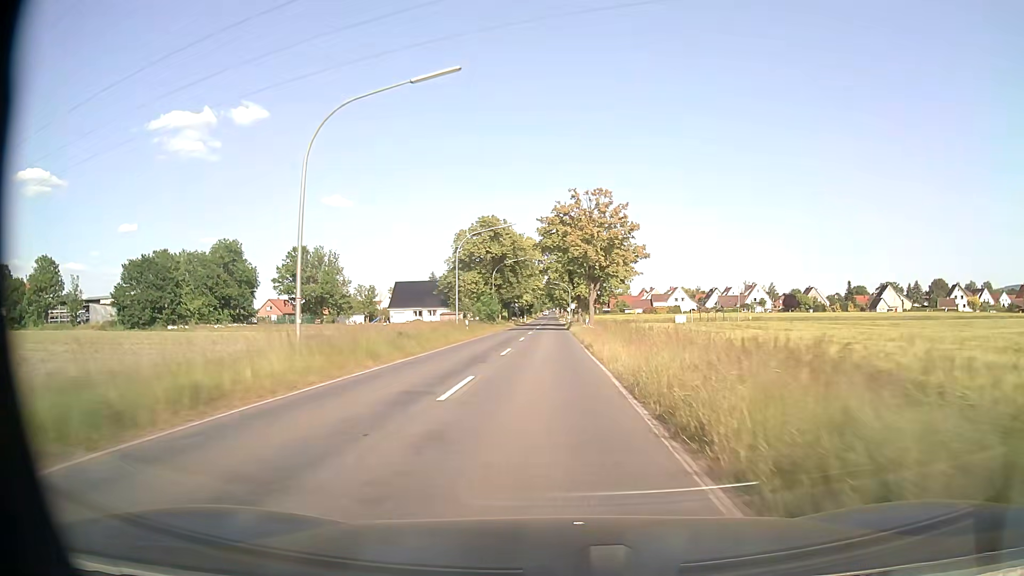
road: secondary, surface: asphalt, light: Day
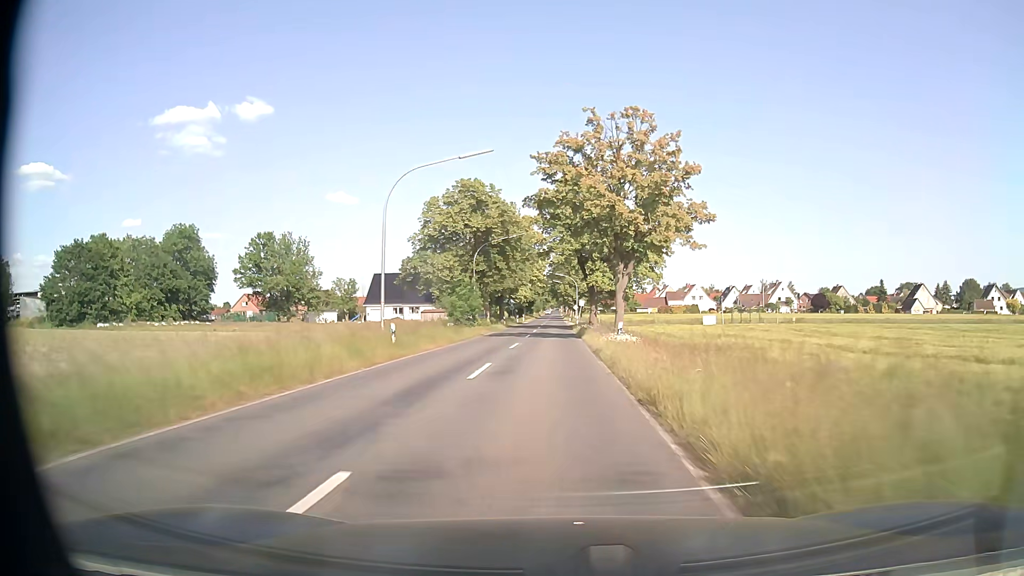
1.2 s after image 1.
(0.0, +21.2) m; 0°
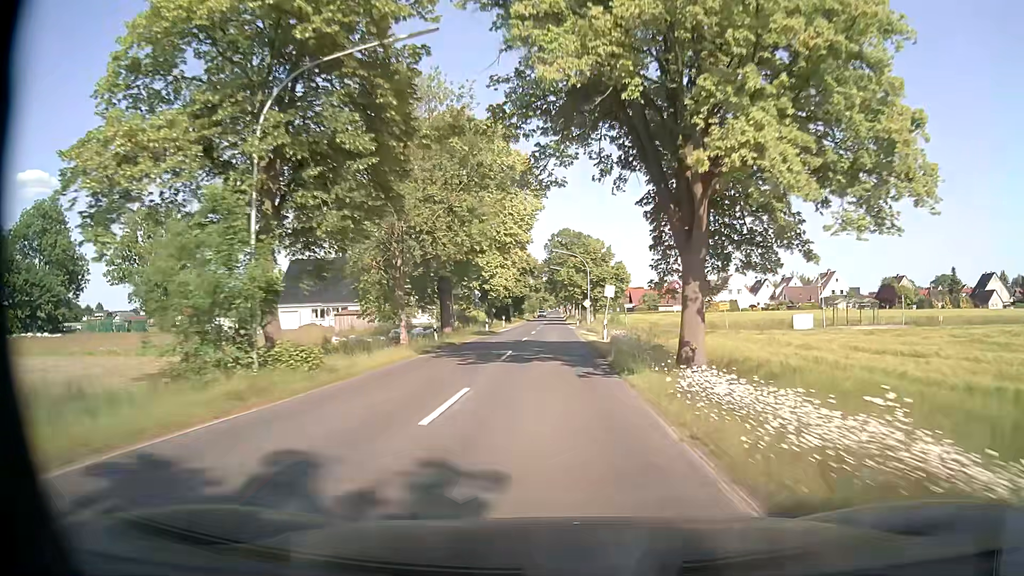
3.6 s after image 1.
(-0.1, +41.7) m; 0°
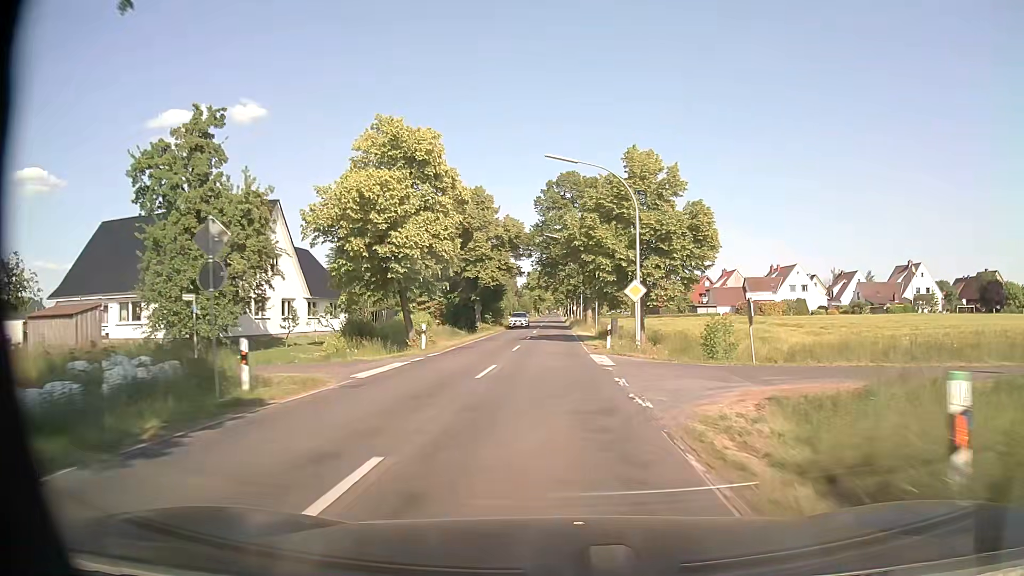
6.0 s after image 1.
(-0.1, +42.1) m; 0°
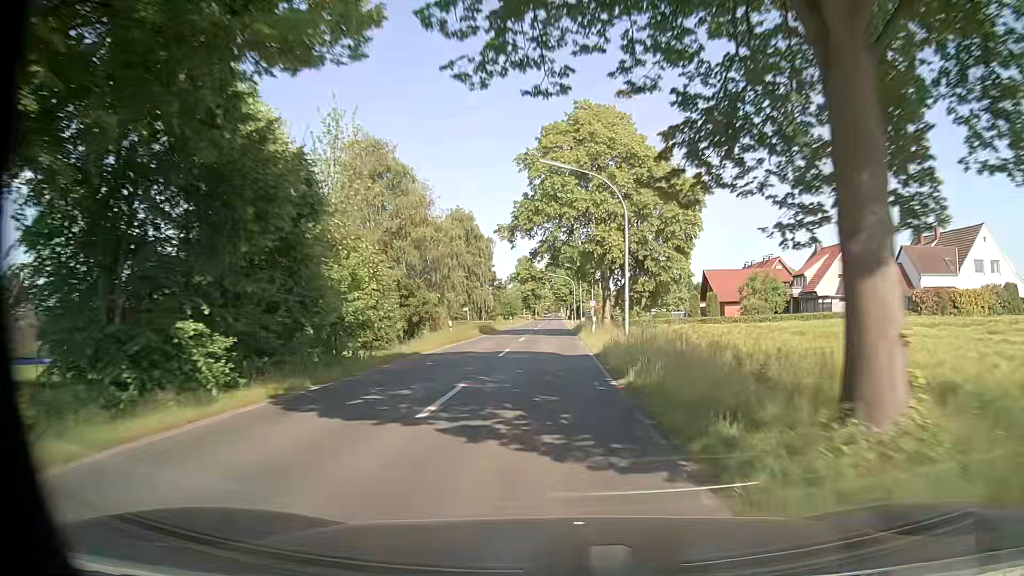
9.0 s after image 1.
(+0.4, +53.7) m; 0°
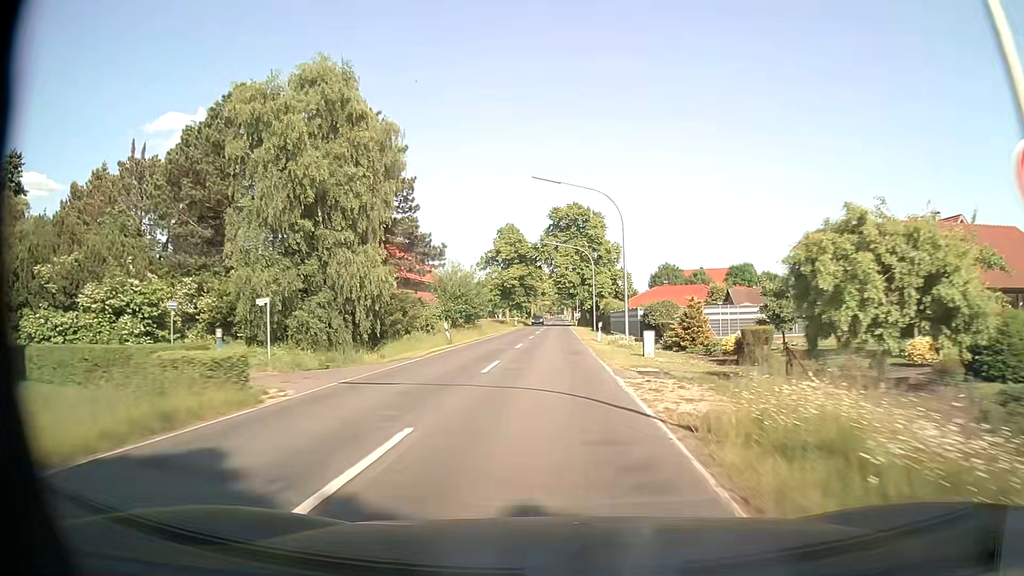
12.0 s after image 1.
(-0.2, +53.1) m; 0°
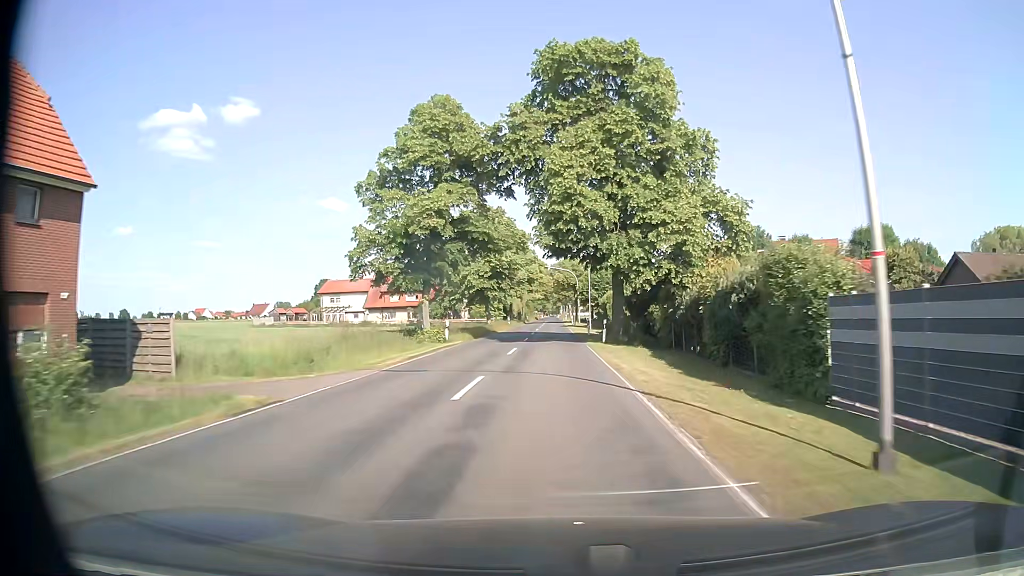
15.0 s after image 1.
(-0.1, +53.3) m; 0°
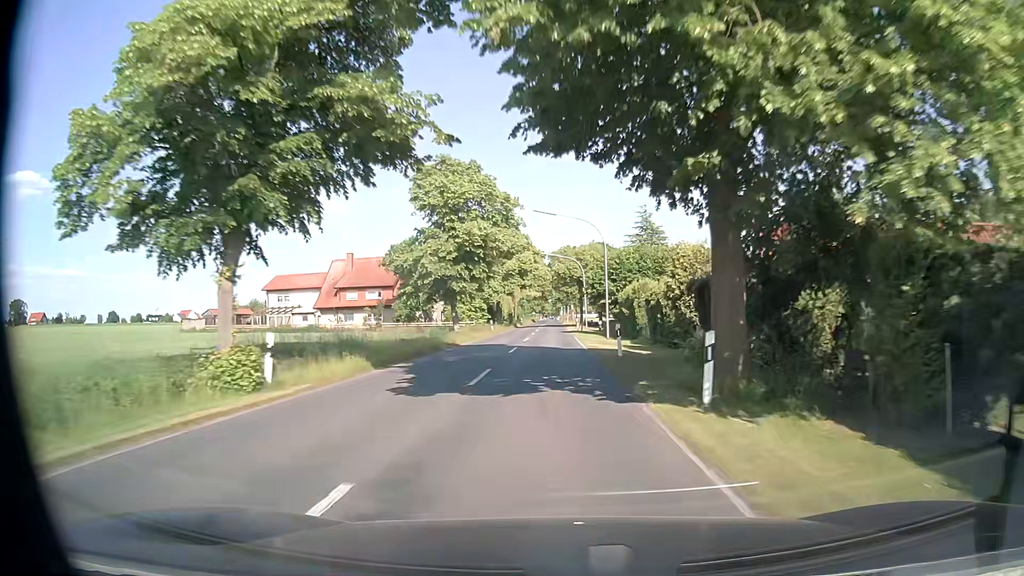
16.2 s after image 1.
(0.0, +21.6) m; 0°
(0, +10) (0, +20) (0, +30) (0, +40) (0, +50) (0, +60) (0, +70) (0, +80) (0, +90) (0, +100) m
